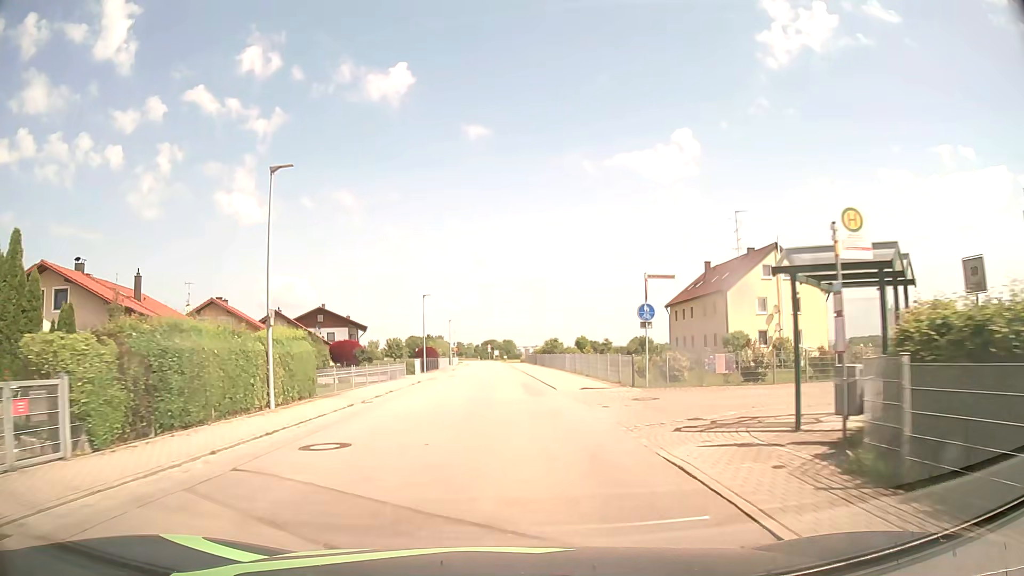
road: secondary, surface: asphalt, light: Day
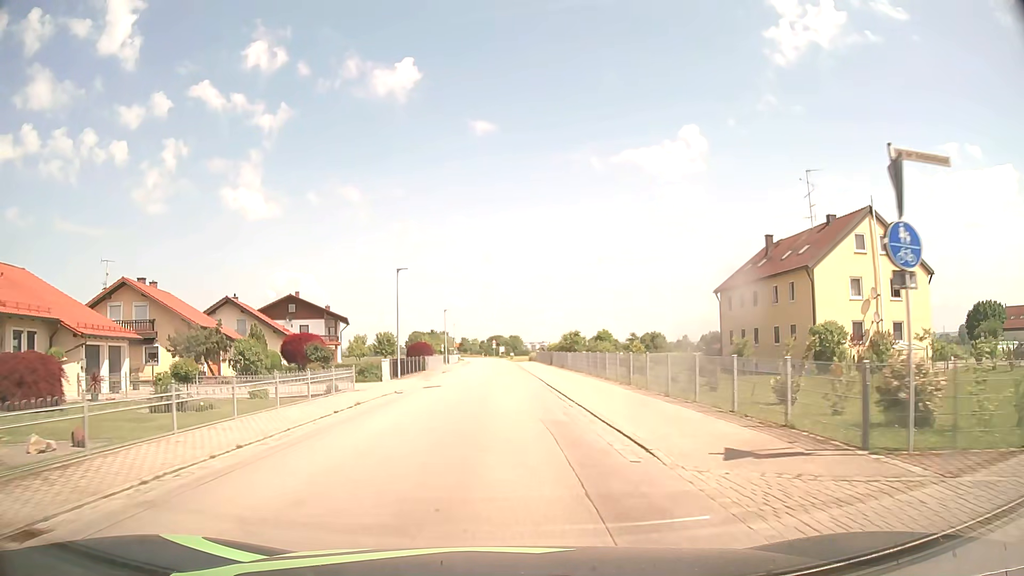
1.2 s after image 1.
(0.0, +15.1) m; 0°
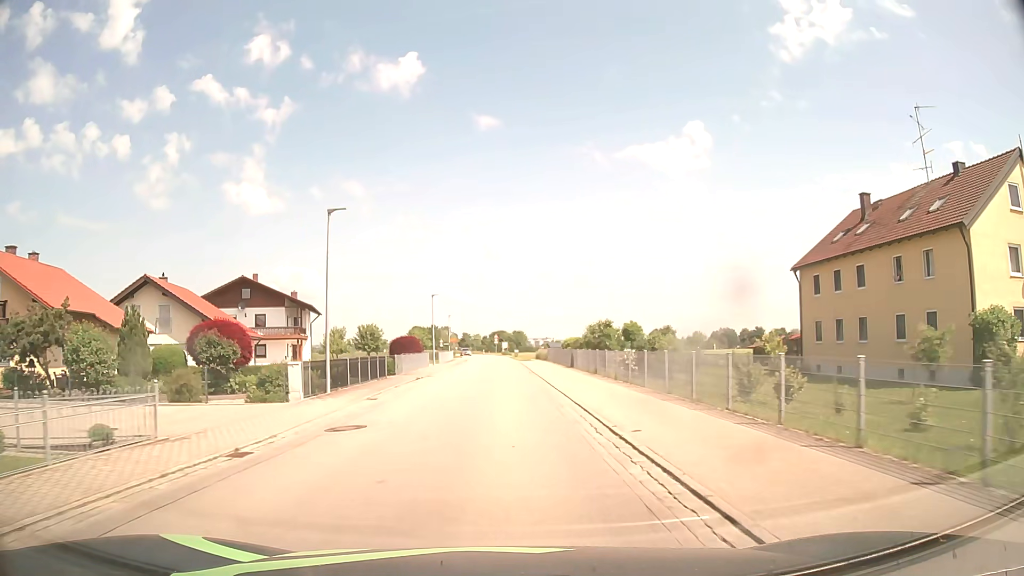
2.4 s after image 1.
(-0.1, +15.3) m; -1°
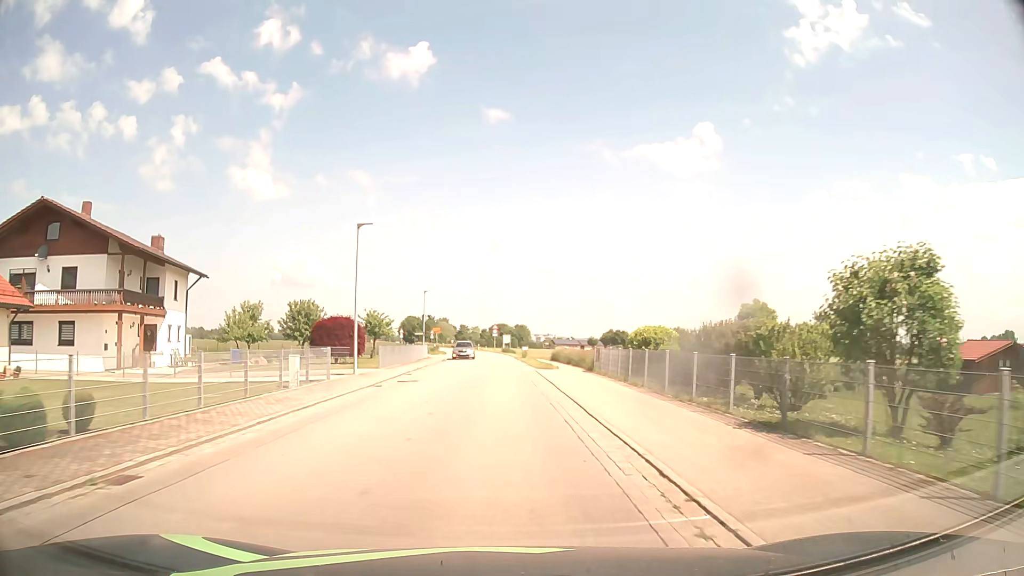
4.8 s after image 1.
(-0.2, +30.7) m; 0°
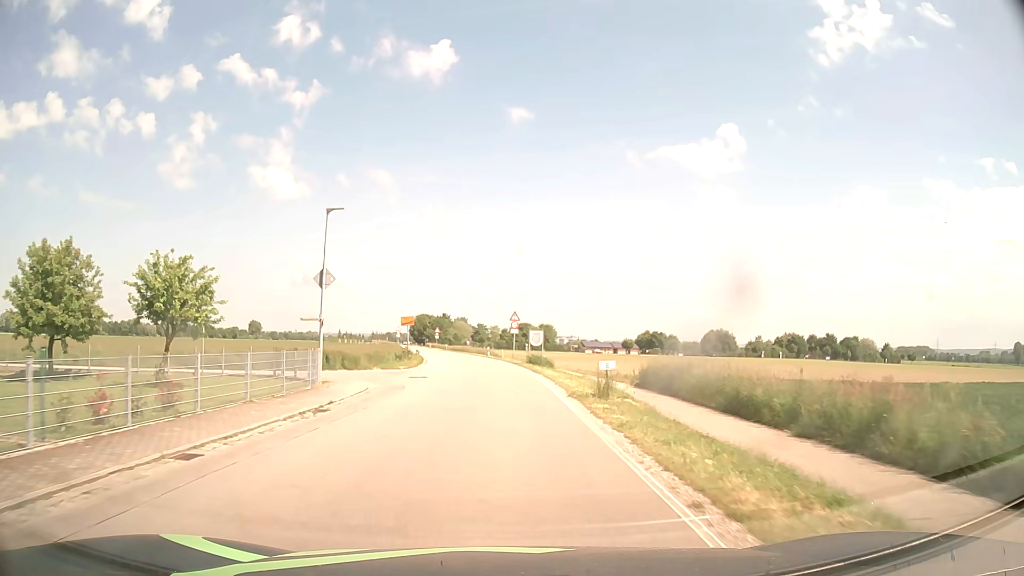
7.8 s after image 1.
(-0.3, +38.3) m; -2°
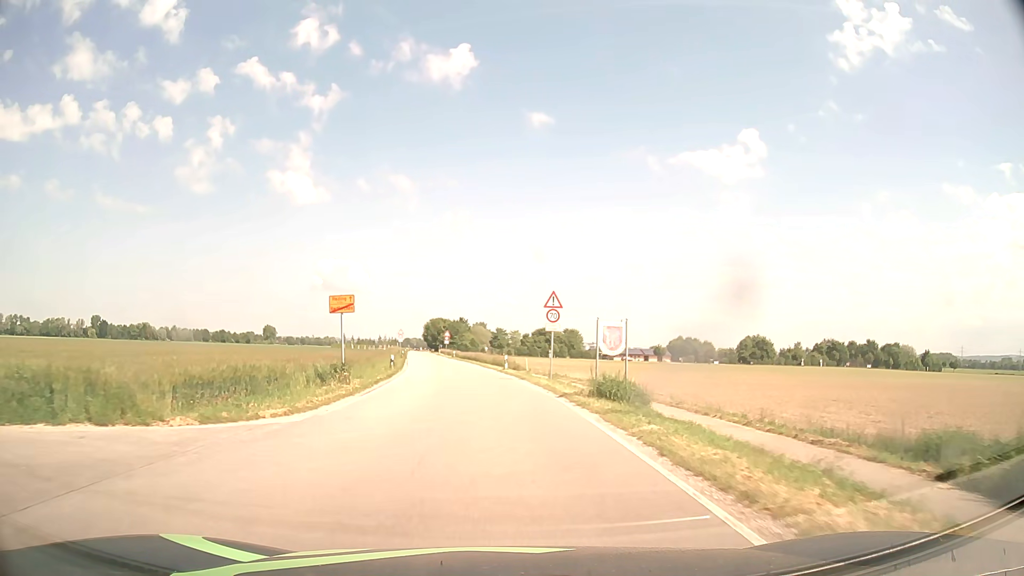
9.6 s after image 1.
(-0.3, +23.7) m; -2°
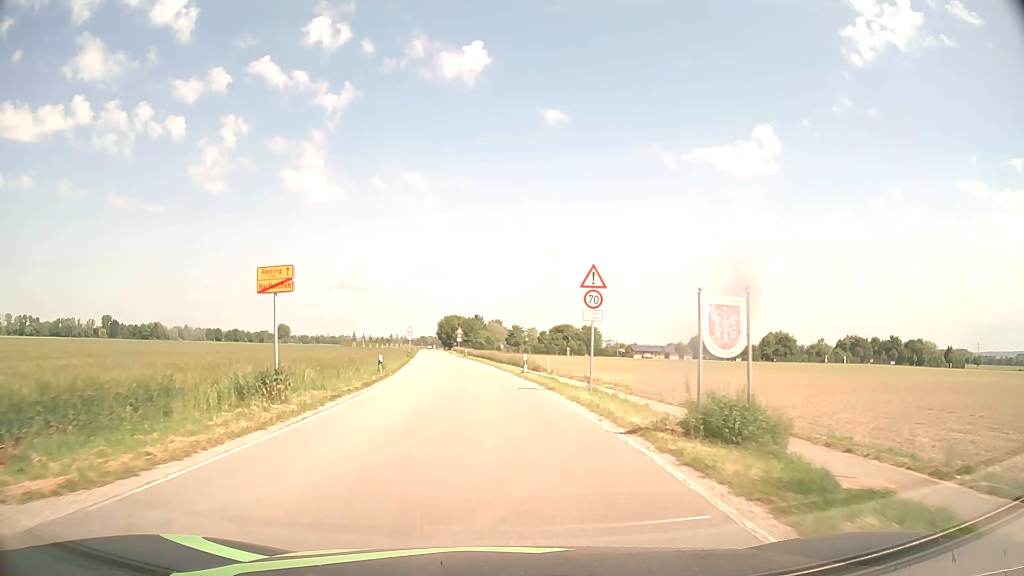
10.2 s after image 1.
(-0.1, +8.5) m; -1°
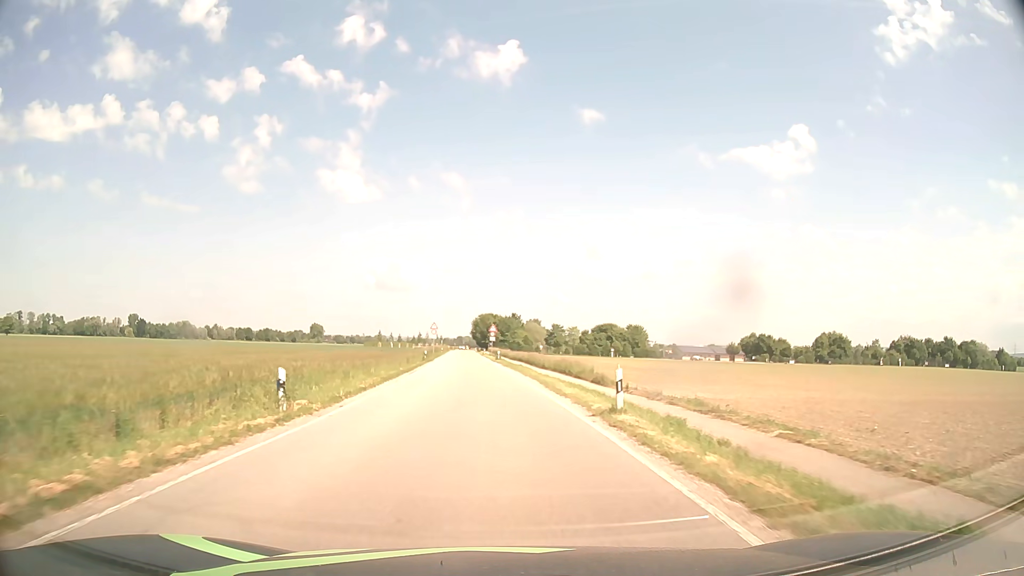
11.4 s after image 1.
(-0.5, +18.1) m; -3°
(0, +10) (0, +20) (-1, +30) (-1, +40) (-2, +50) (-3, +60) (-3, +70) (-4, +80) (-4, +90) (-5, +100) m
